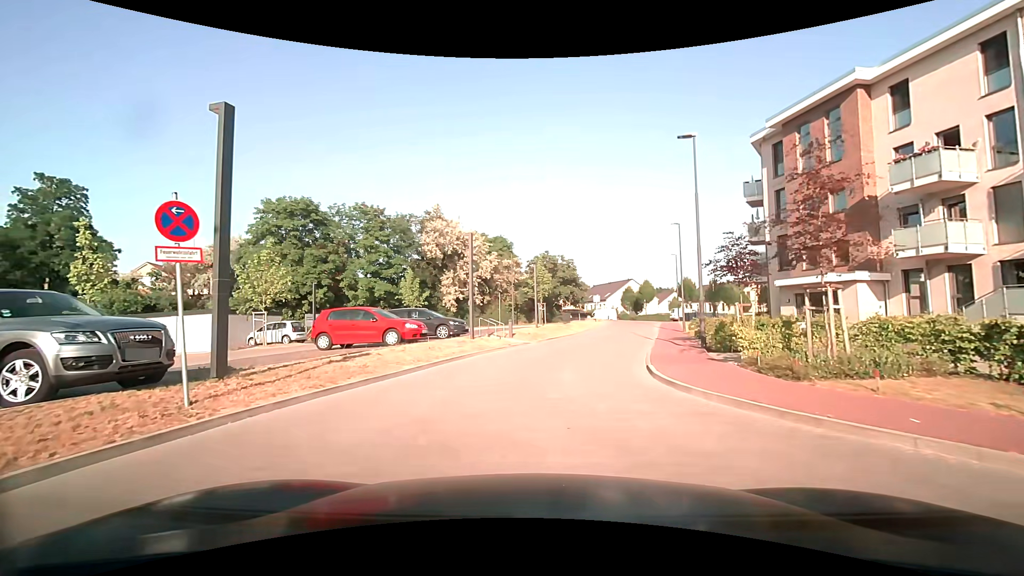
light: Day
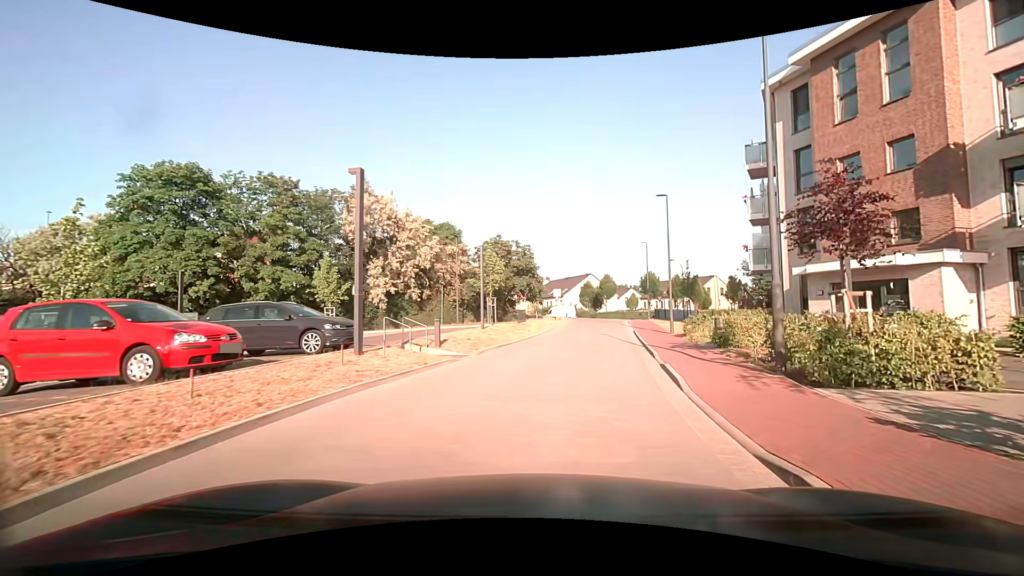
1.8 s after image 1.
(+0.3, +9.2) m; +5°
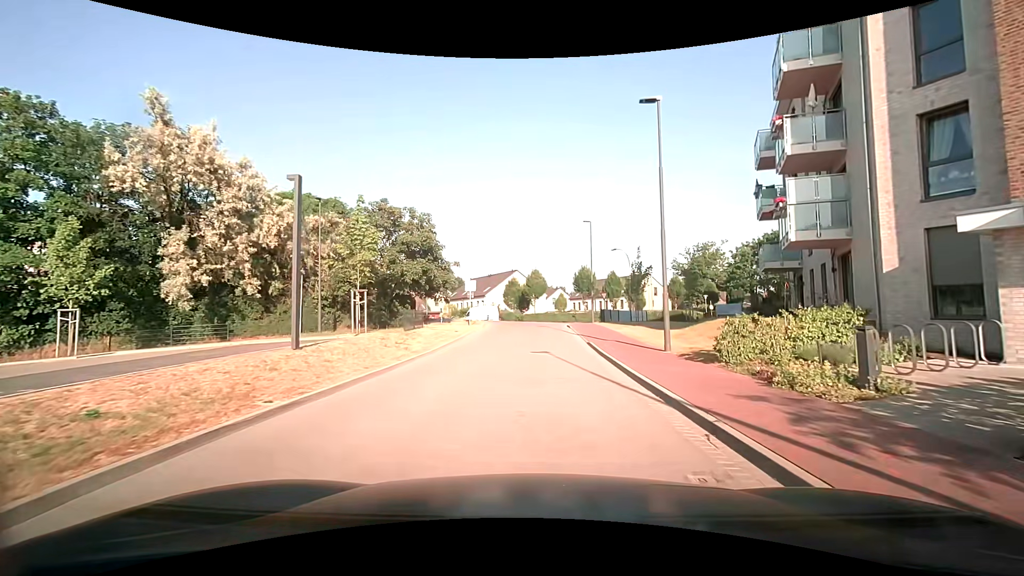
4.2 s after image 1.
(+1.4, +14.0) m; +10°
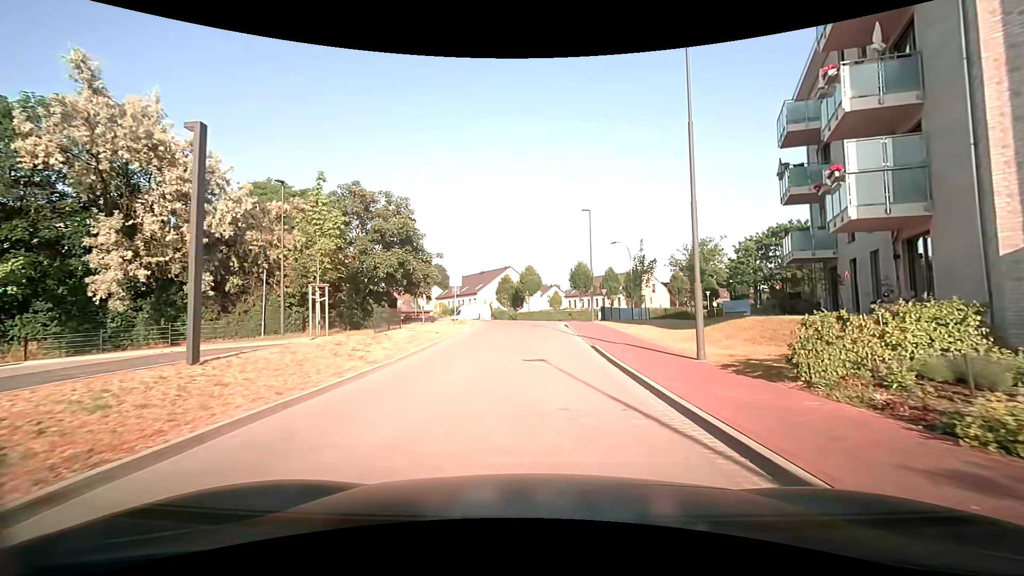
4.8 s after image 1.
(0.0, +3.7) m; +1°
(0, +10) (0, +20) (0, +30) (0, +40) (+3, +49) (+11, +56) (+21, +58) (+31, +59) (+41, +60) (+50, +58) m
